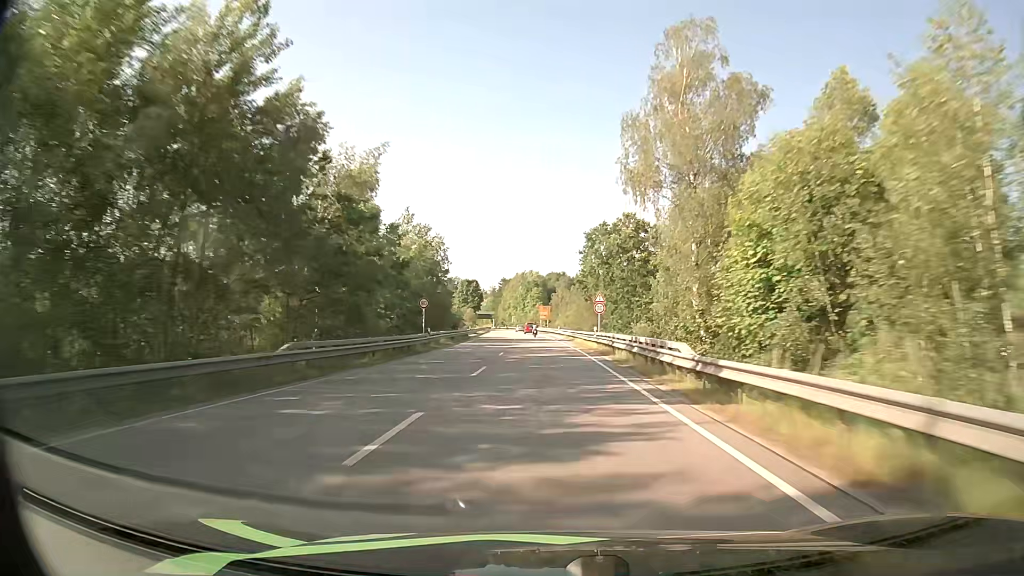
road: primary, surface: asphalt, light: Day
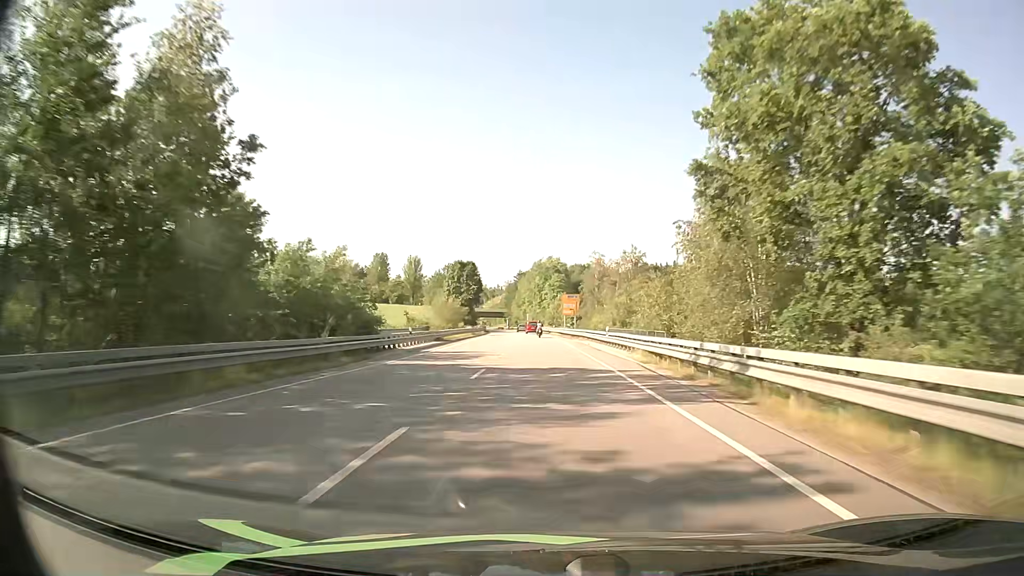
(-0.9, +49.4) m; -2°
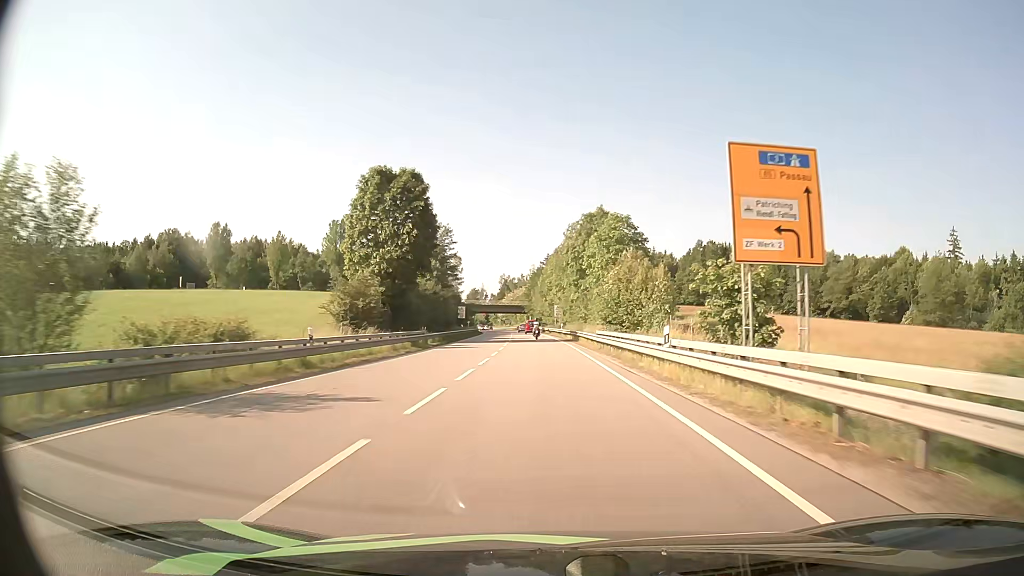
(-1.5, +73.6) m; -3°
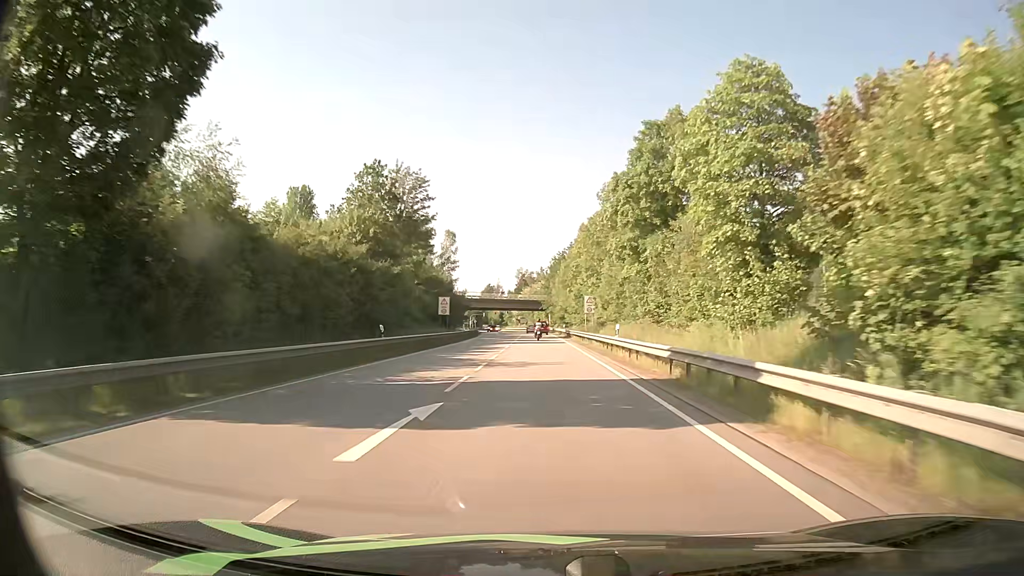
(-0.6, +38.7) m; -2°
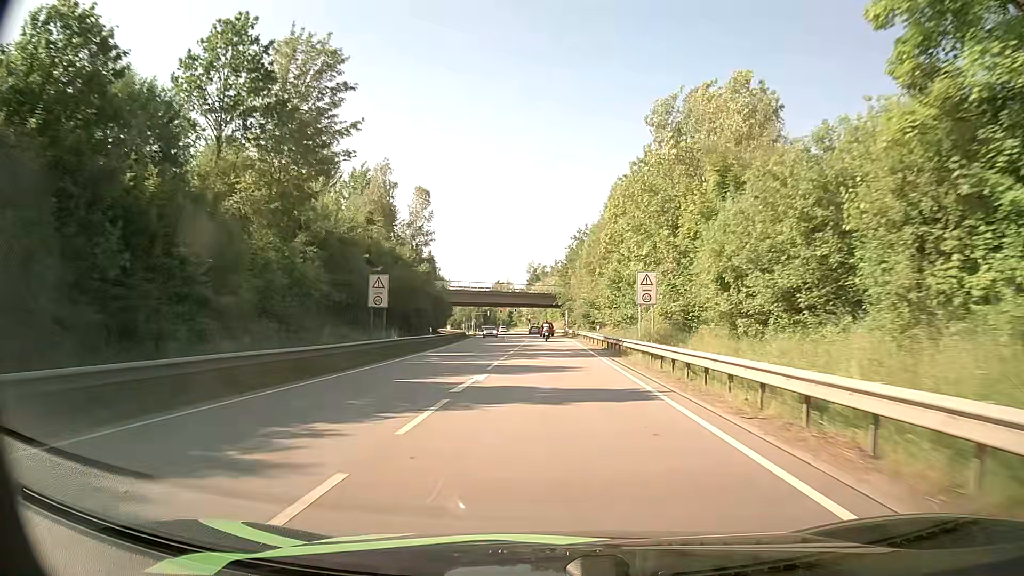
(-0.4, +34.9) m; -1°
(0, +10) (0, +20) (0, +30) (0, +40) (0, +50) (-1, +60) (-1, +70) (-1, +80) (-2, +90) (-2, +100) m
